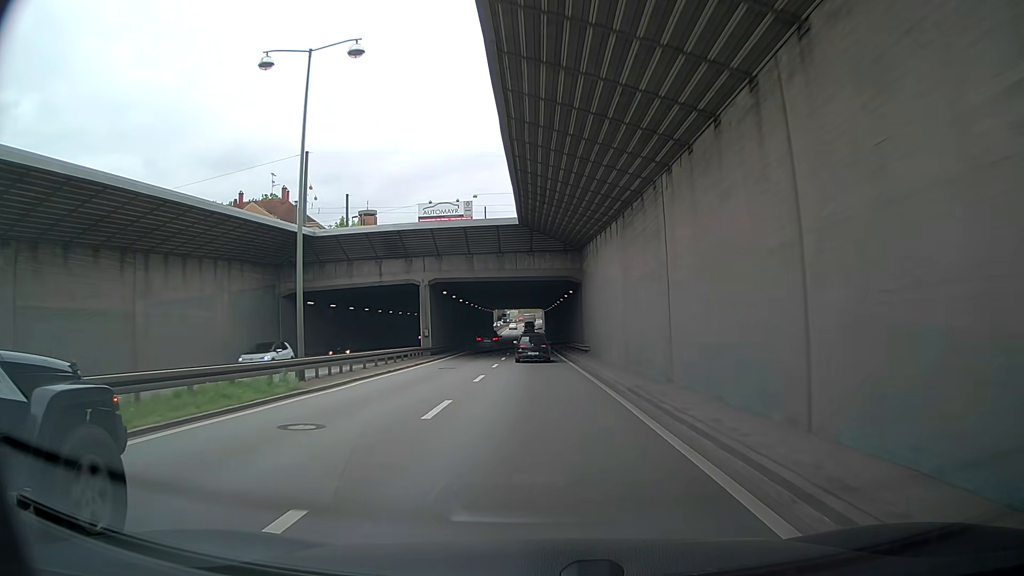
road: trunk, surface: asphalt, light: Day
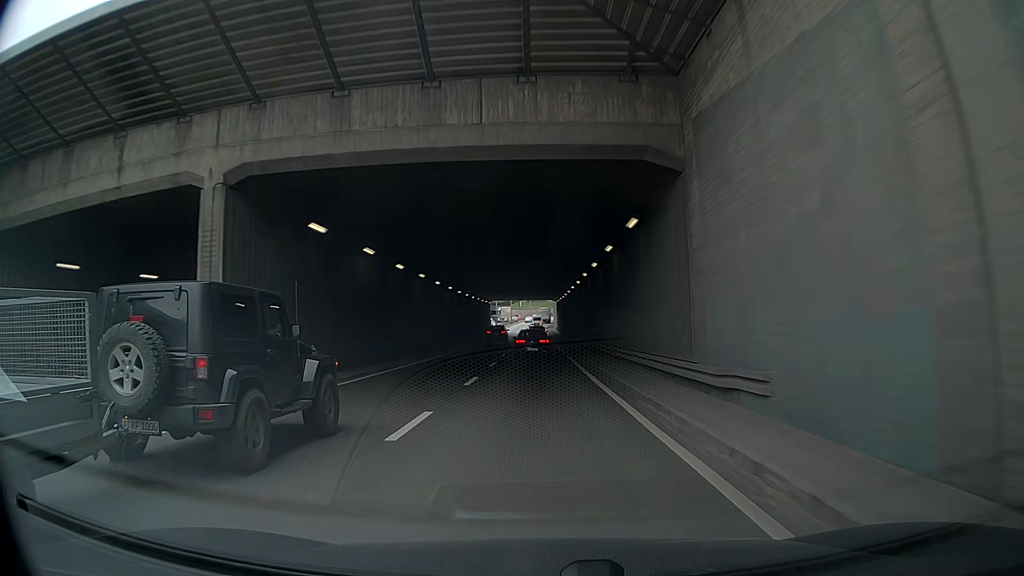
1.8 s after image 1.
(-0.7, +29.6) m; -2°
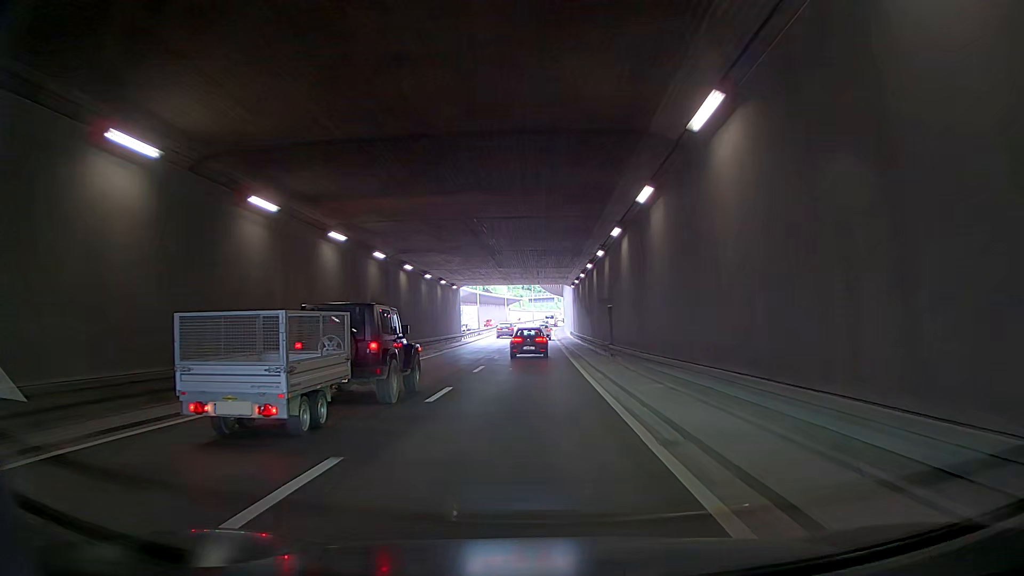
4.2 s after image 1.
(-0.9, +40.6) m; +3°
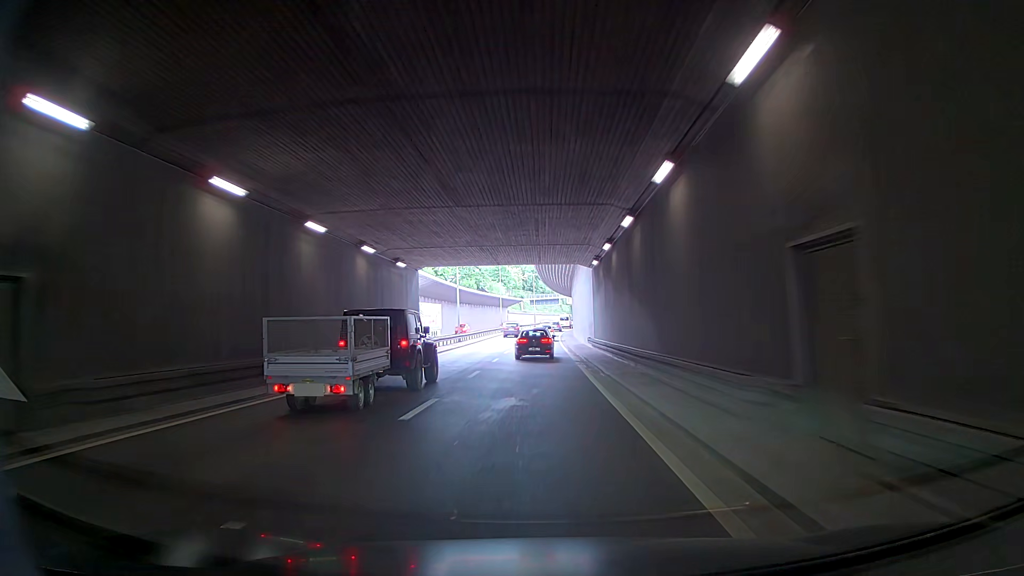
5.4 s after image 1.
(+0.4, +20.6) m; +2°
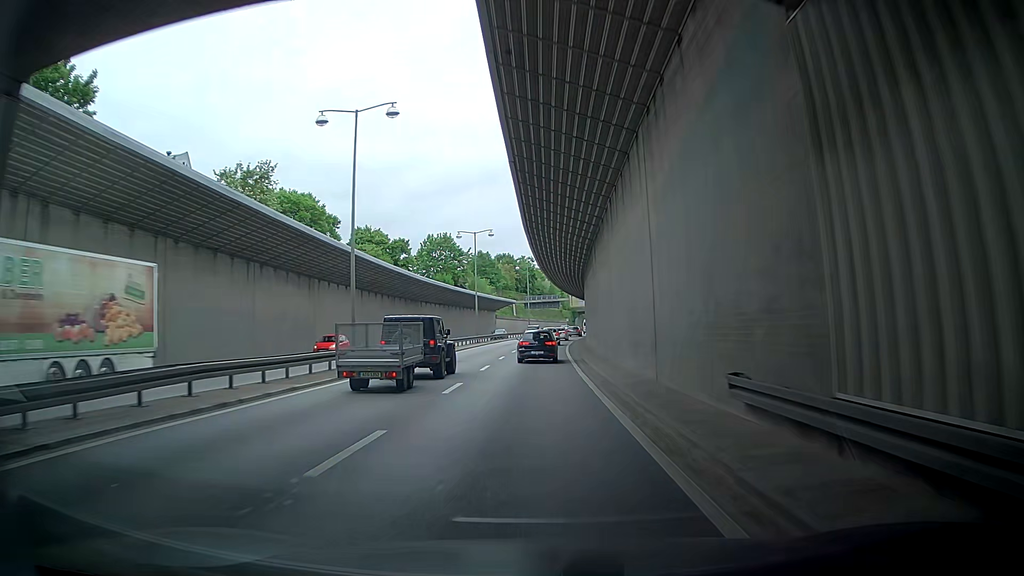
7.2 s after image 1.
(-0.8, +30.9) m; -3°
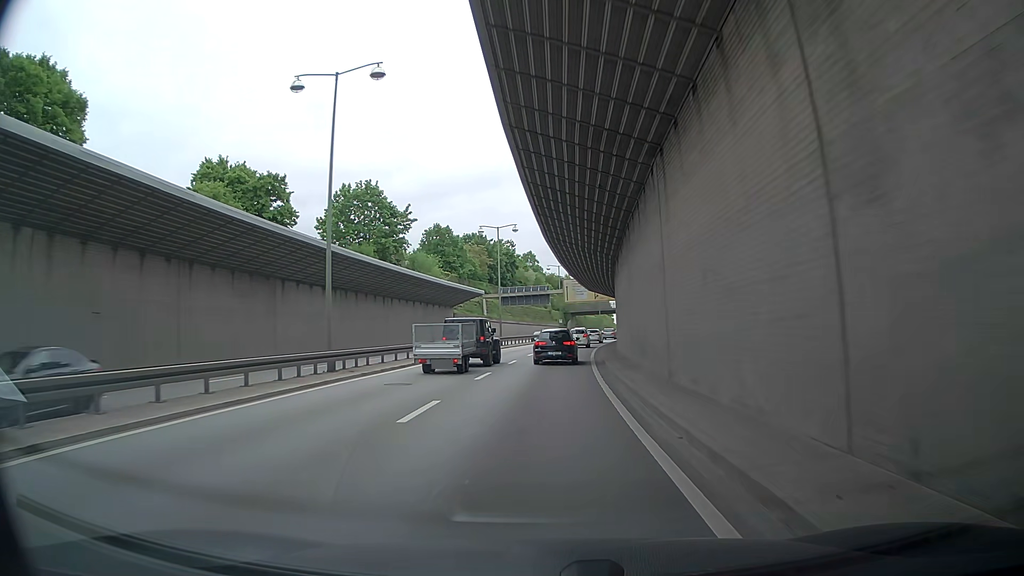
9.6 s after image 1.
(-0.6, +41.0) m; +1°
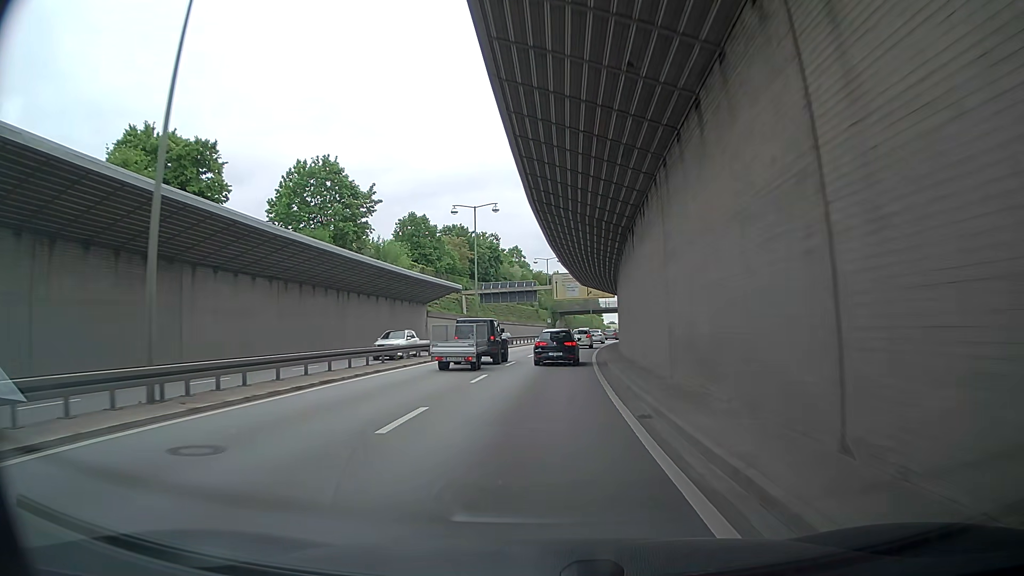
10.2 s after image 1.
(-0.2, +10.0) m; -1°
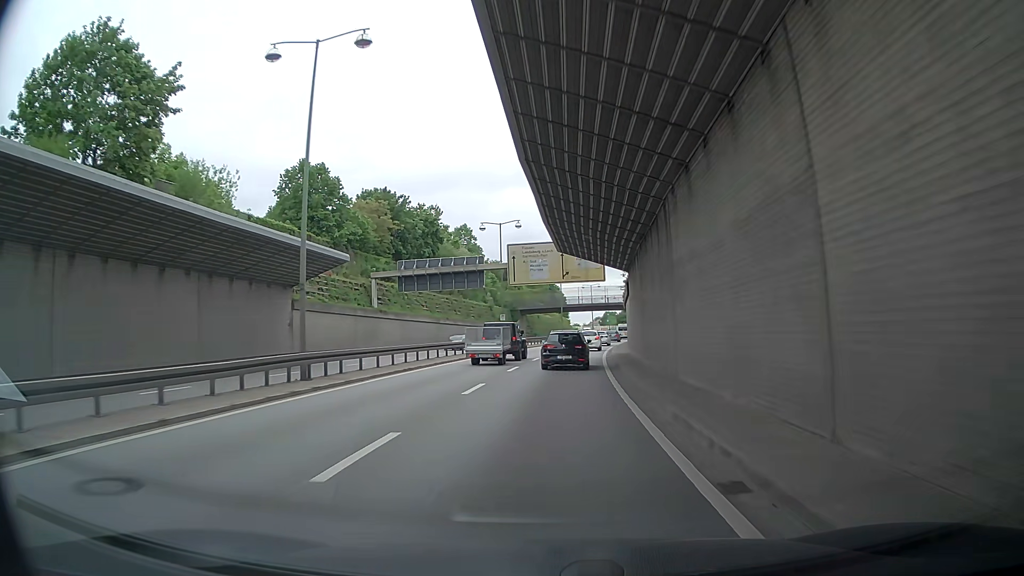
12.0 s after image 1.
(+1.2, +29.6) m; +5°
(0, +10) (0, +20) (+1, +30) (+1, +40) (+2, +50) (+3, +60) (+4, +70) (+6, +80) (+7, +90) (+9, +99) m
